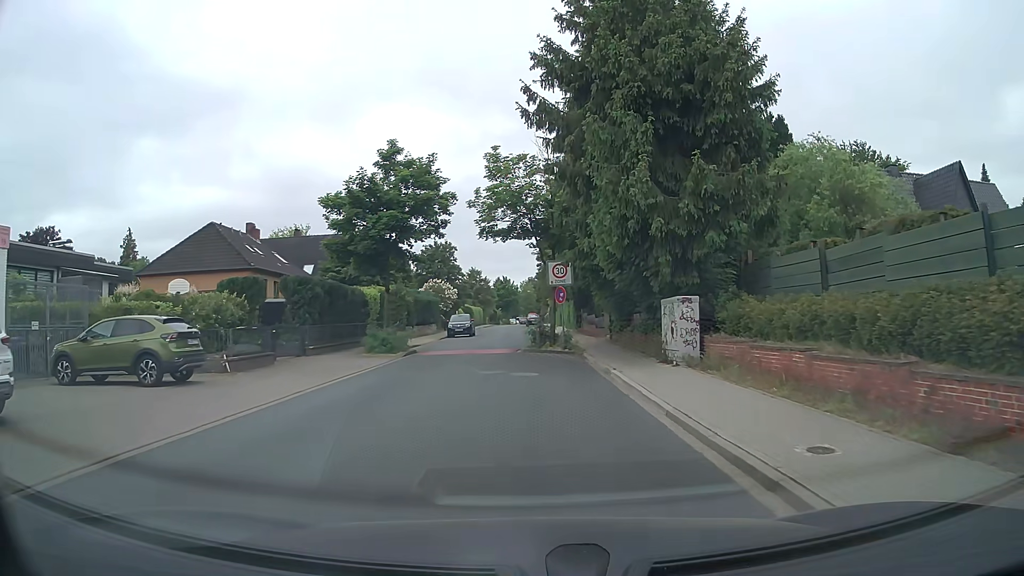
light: Day
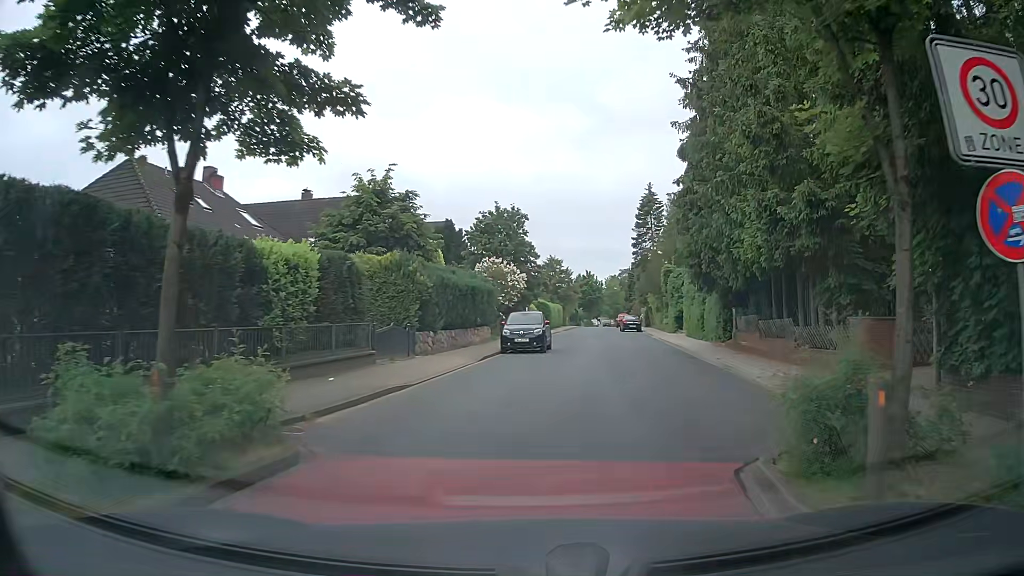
(-1.5, +20.4) m; -7°
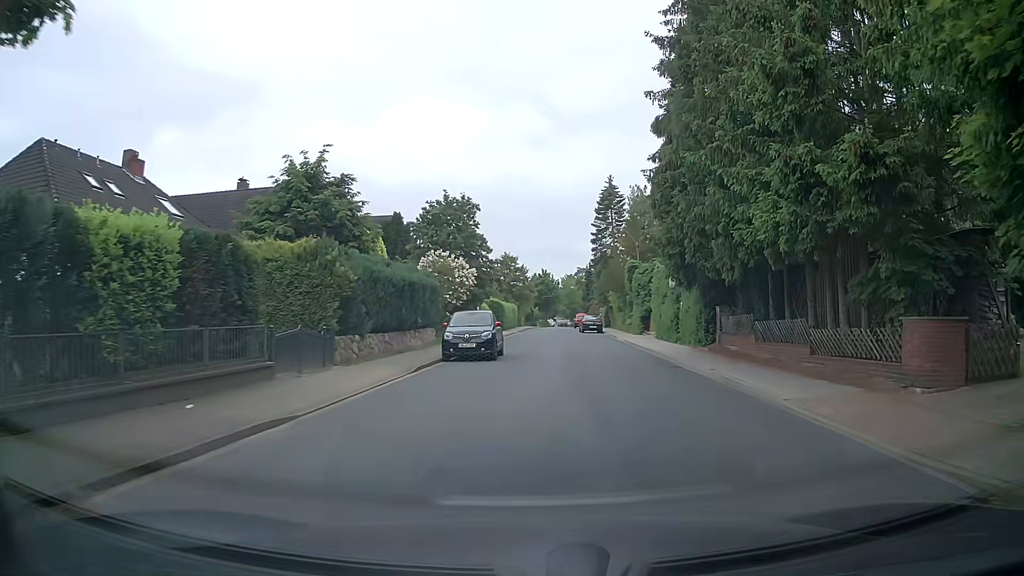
(+0.1, +4.2) m; +3°
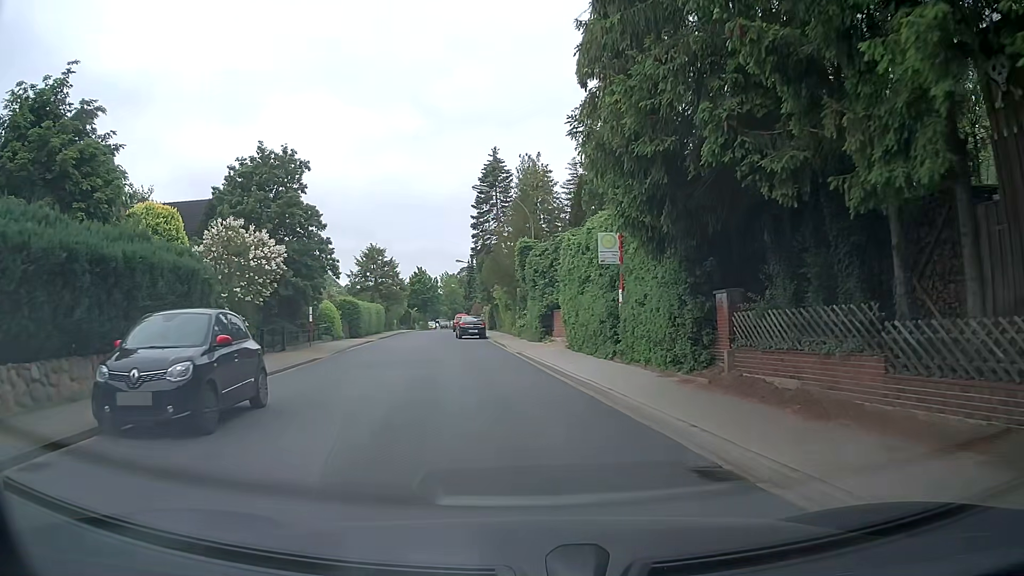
(+1.4, +12.9) m; +10°
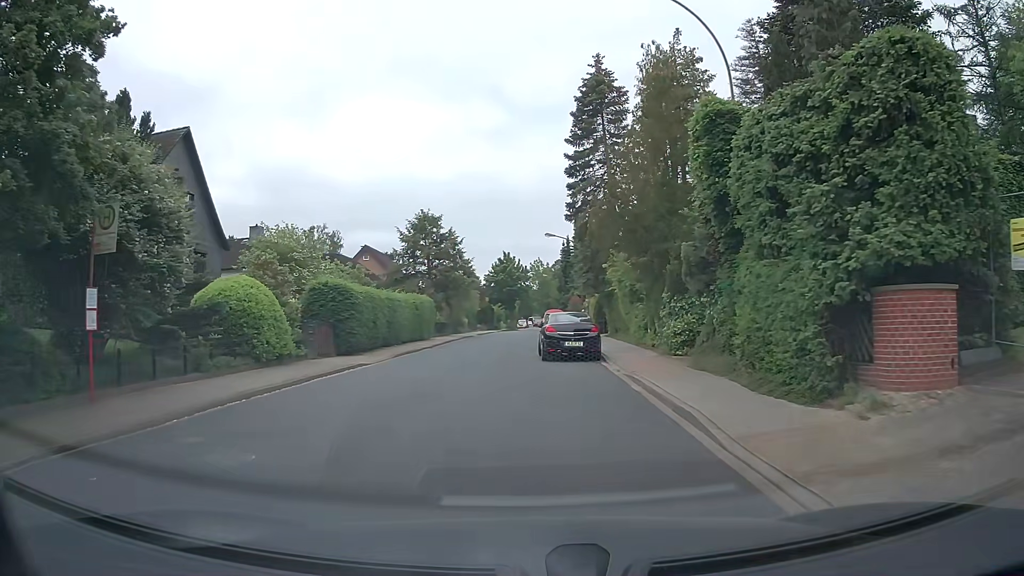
(-1.6, +22.0) m; -8°
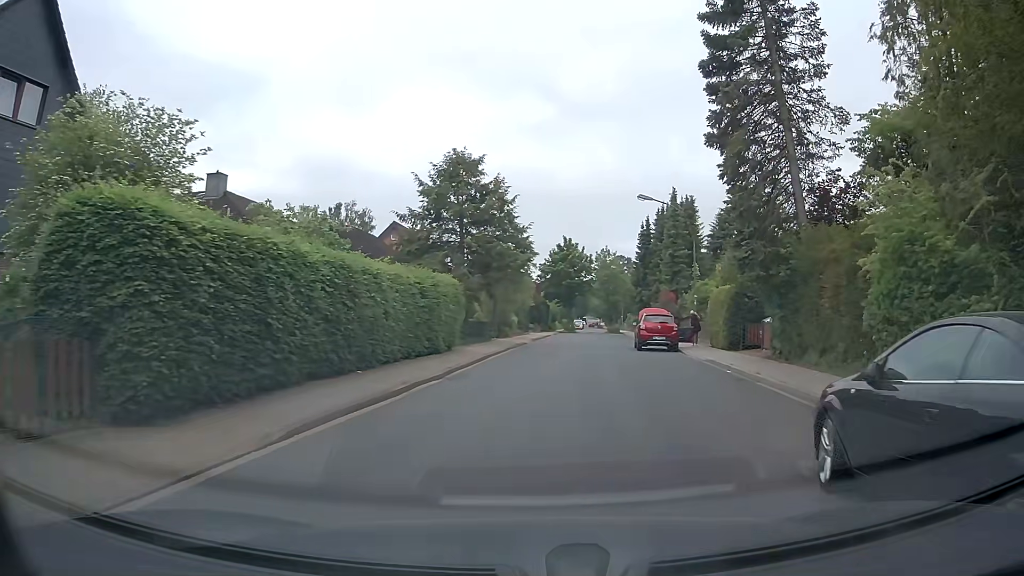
(-1.5, +17.4) m; -5°
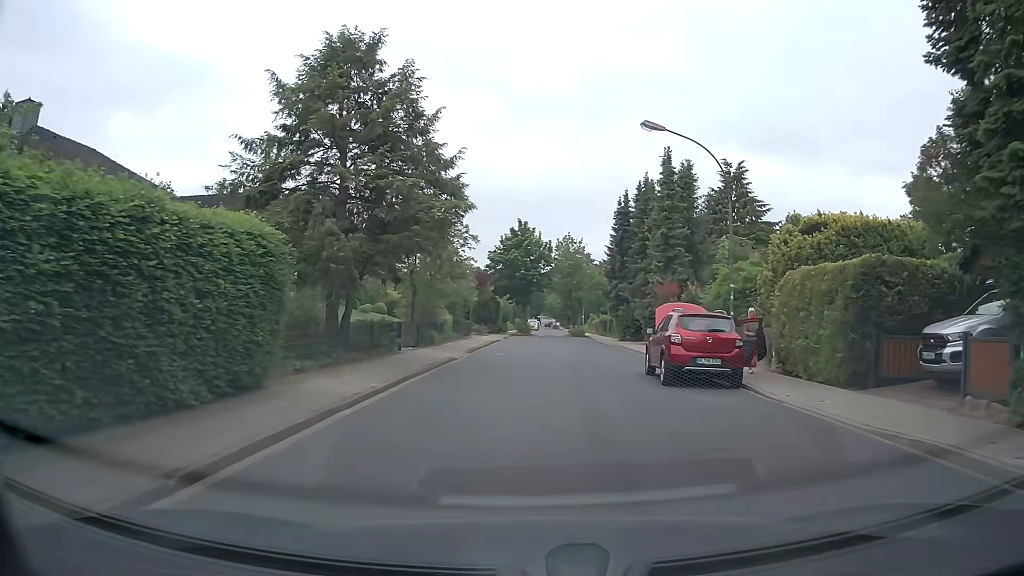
(+0.9, +14.0) m; +5°
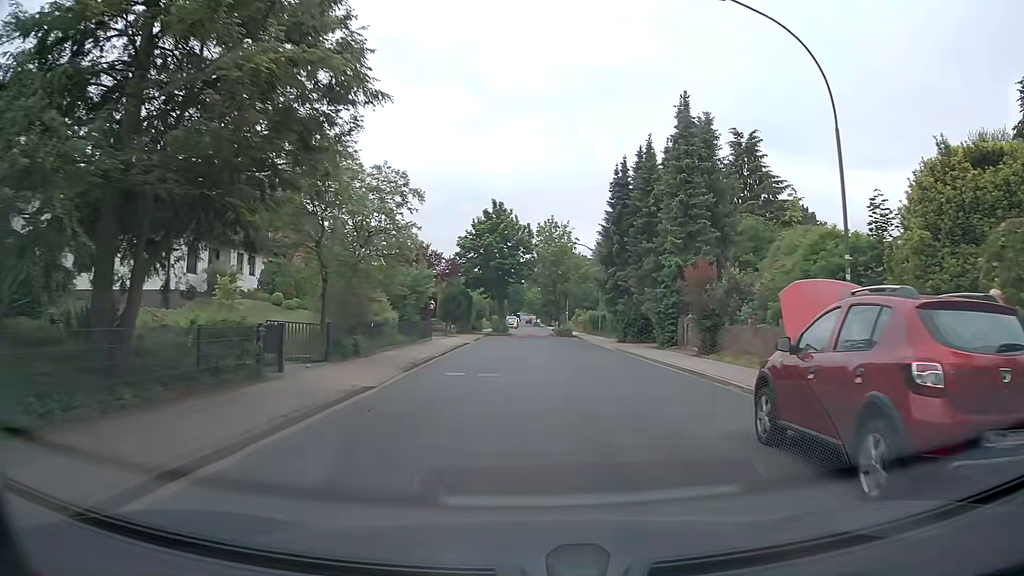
(+0.3, +9.7) m; +2°
(0, +10) (+2, +20) (+3, +30) (+3, +40) (+2, +50) (0, +60) (+1, +70) (+2, +80) (+2, +90) (+2, +100) m
